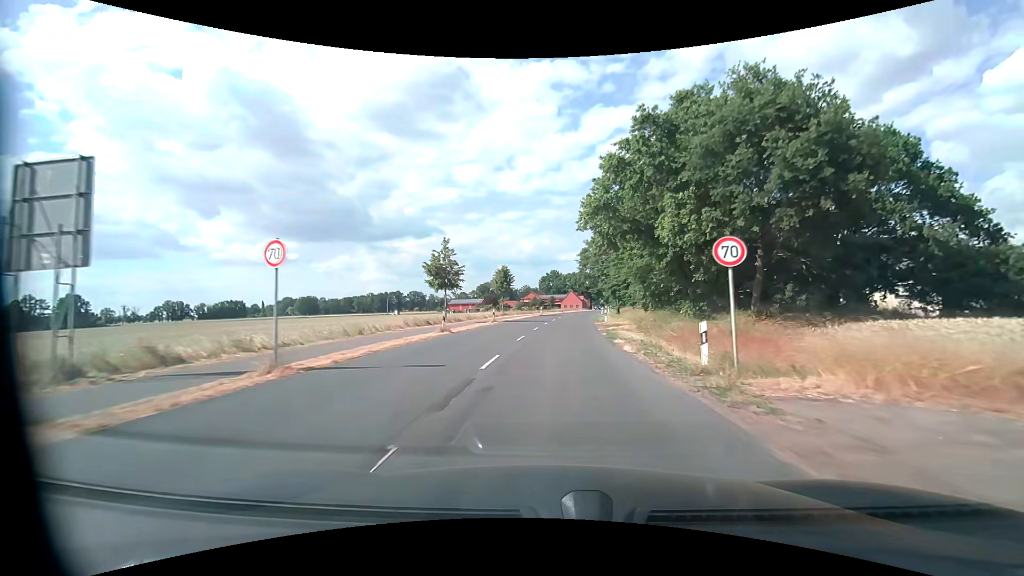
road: secondary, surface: asphalt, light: Day
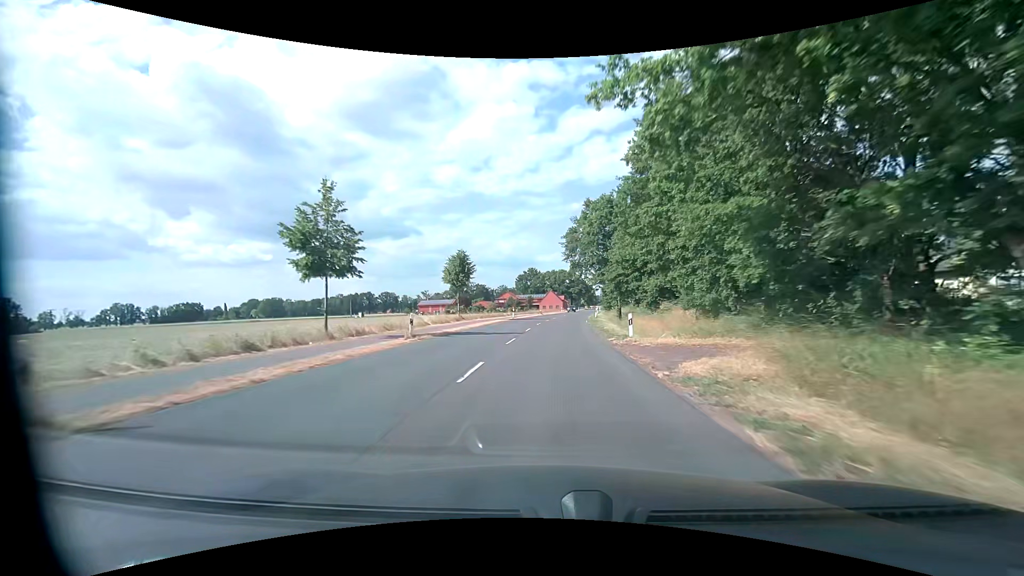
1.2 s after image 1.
(+0.5, +20.1) m; +2°
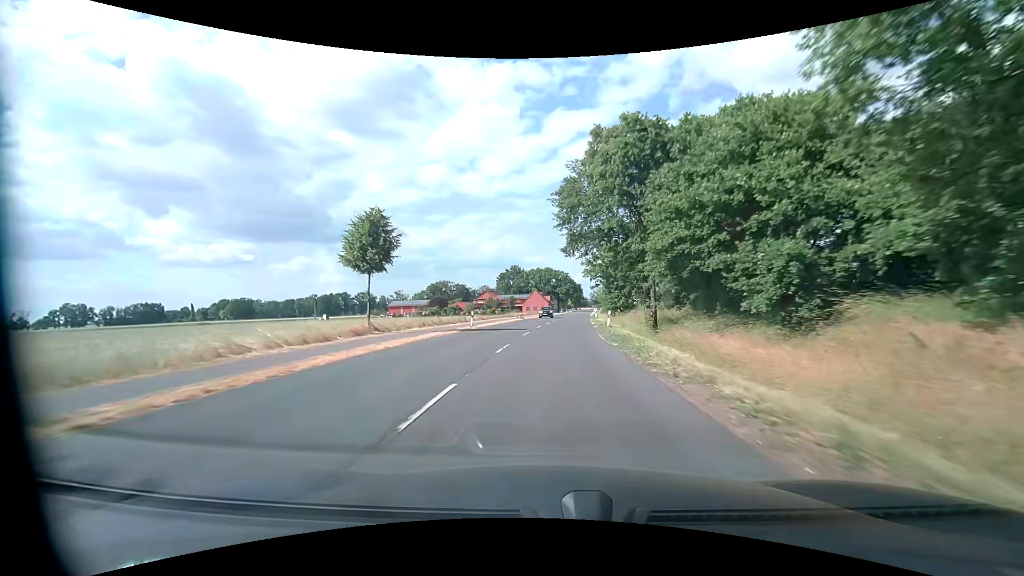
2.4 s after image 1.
(+0.4, +21.7) m; +1°
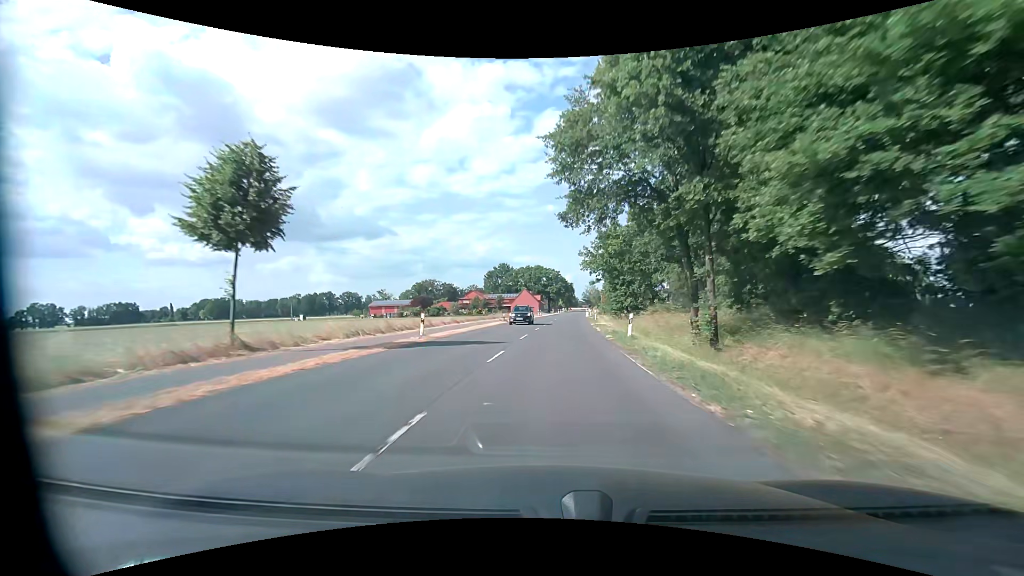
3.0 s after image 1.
(+0.1, +11.3) m; +1°
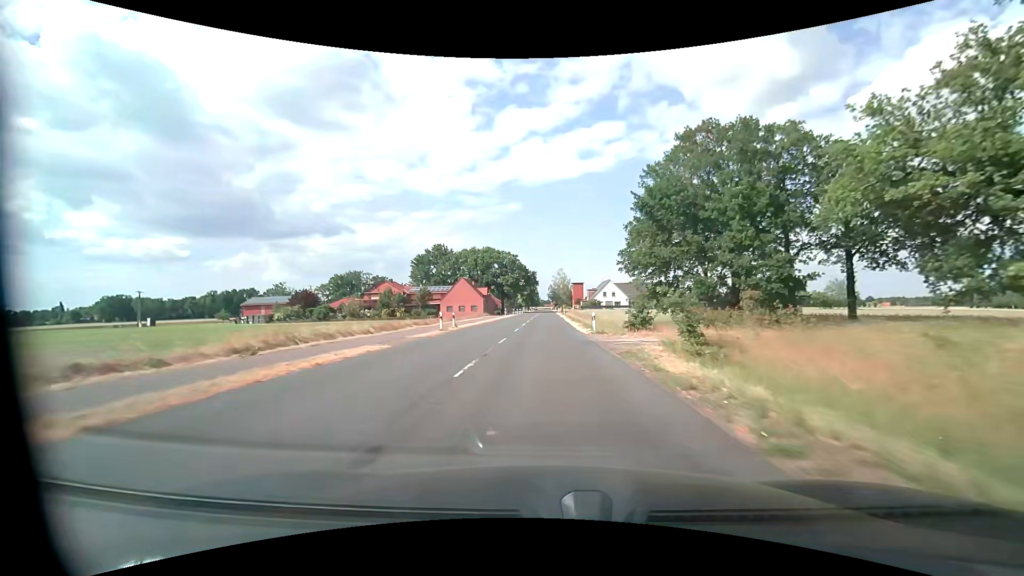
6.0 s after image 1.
(+2.5, +56.4) m; +4°
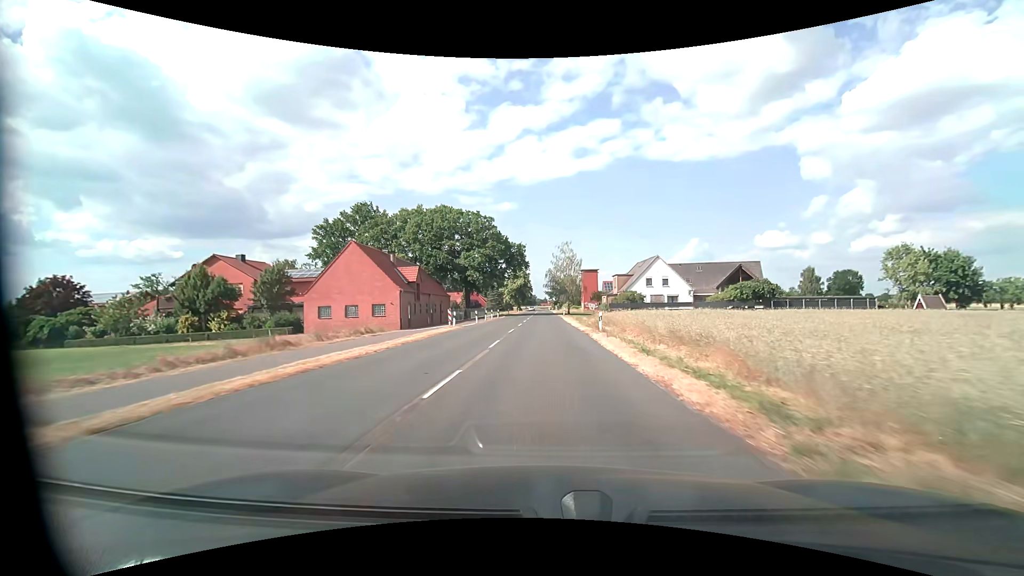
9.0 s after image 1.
(+0.5, +56.4) m; +1°
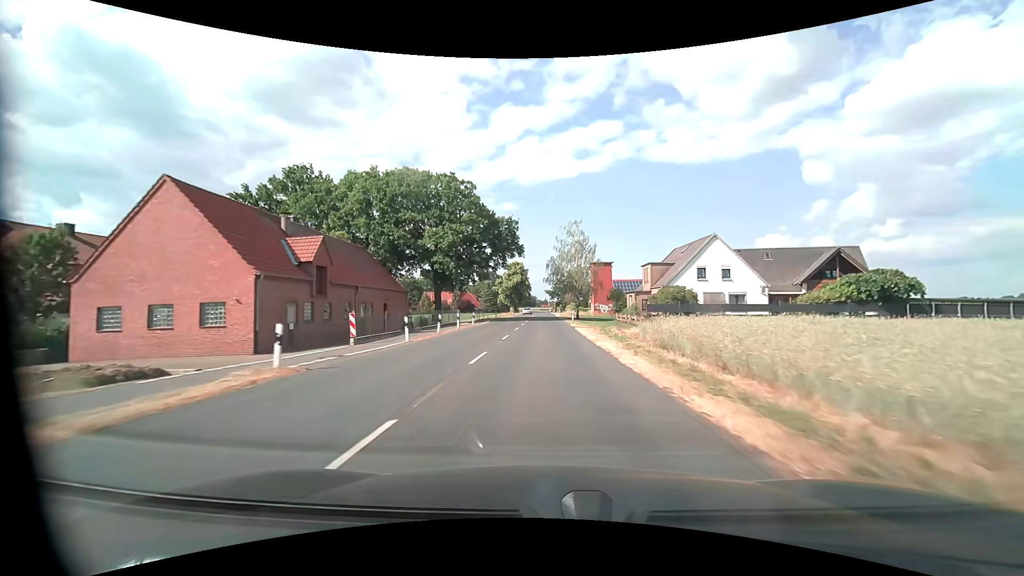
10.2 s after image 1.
(0.0, +22.5) m; 0°
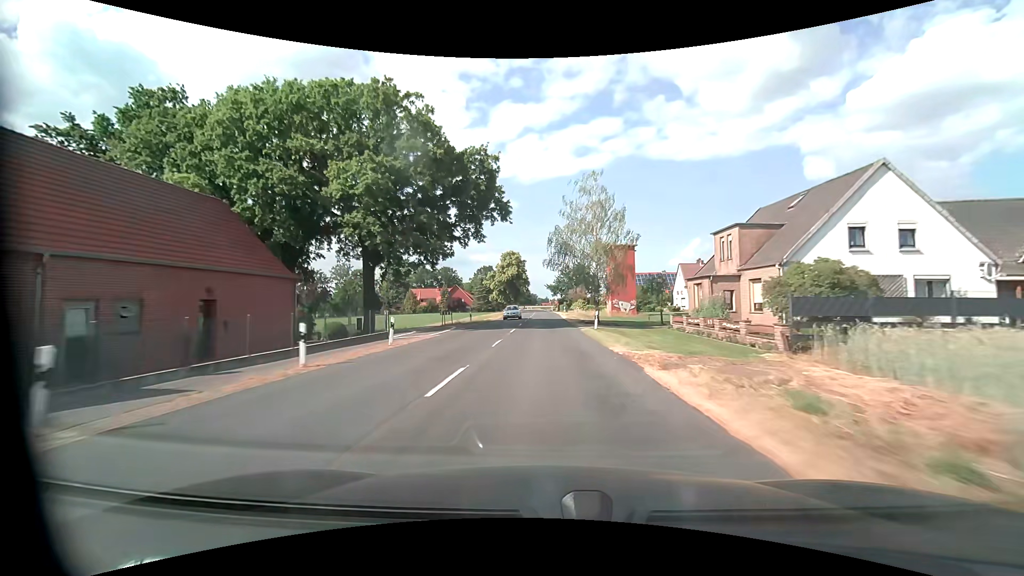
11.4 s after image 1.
(0.0, +22.5) m; 0°
(0, +10) (0, +20) (0, +30) (0, +40) (0, +50) (0, +60) (0, +70) (0, +80) (0, +90) (-1, +100) m
